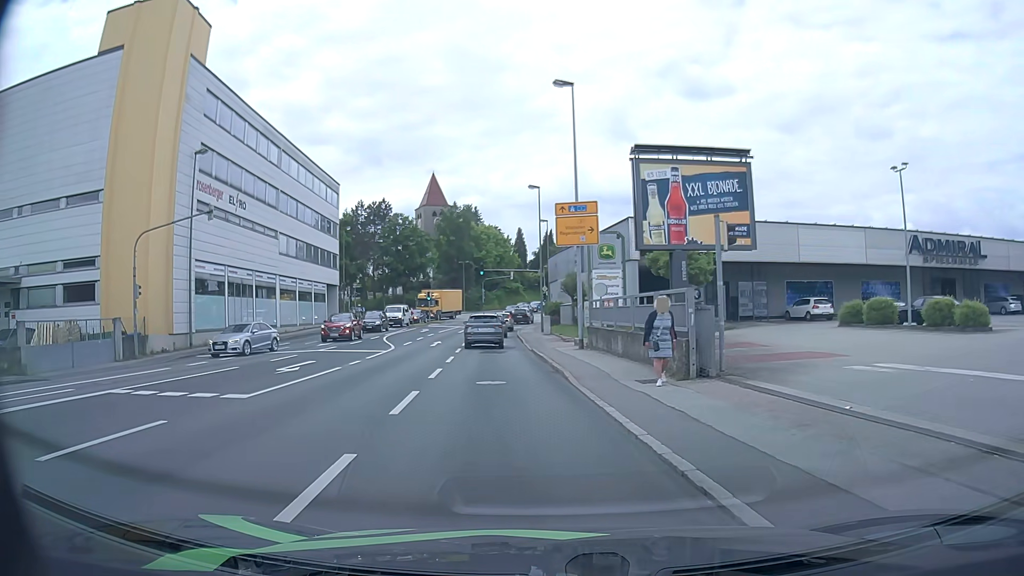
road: tertiary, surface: asphalt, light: Day
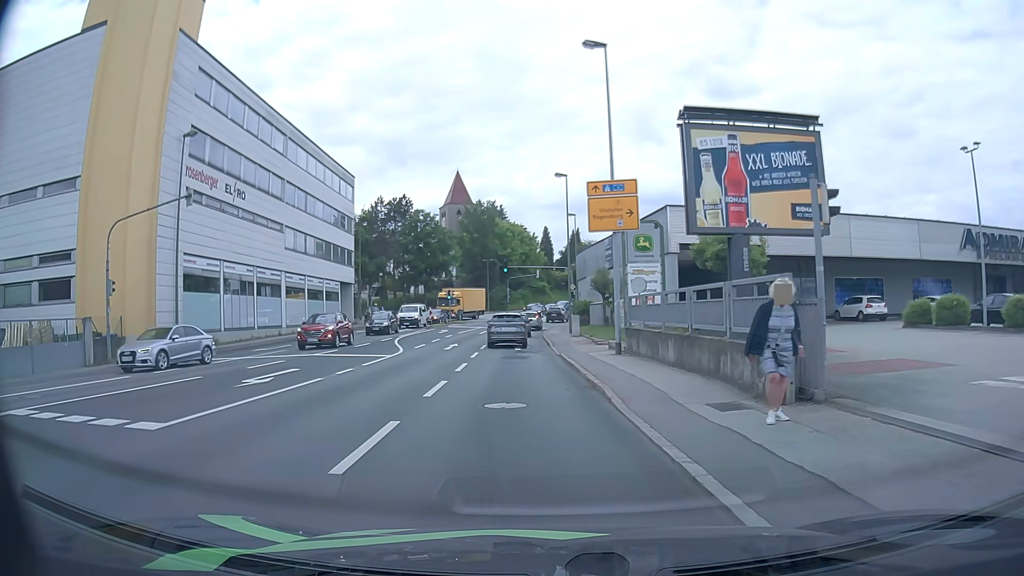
(-0.1, +3.9) m; -2°
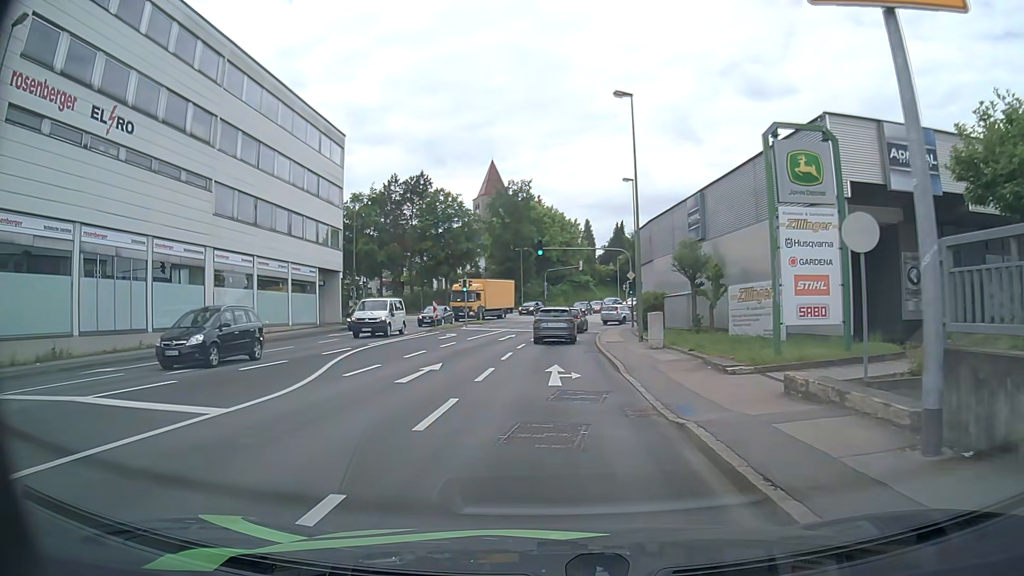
(-0.6, +15.9) m; -4°
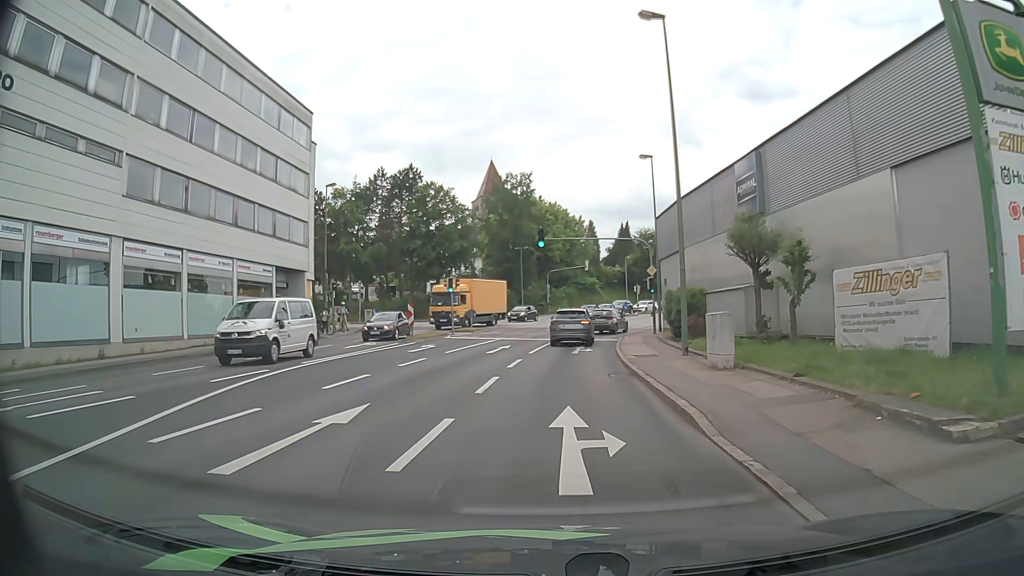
(0.0, +8.0) m; 0°
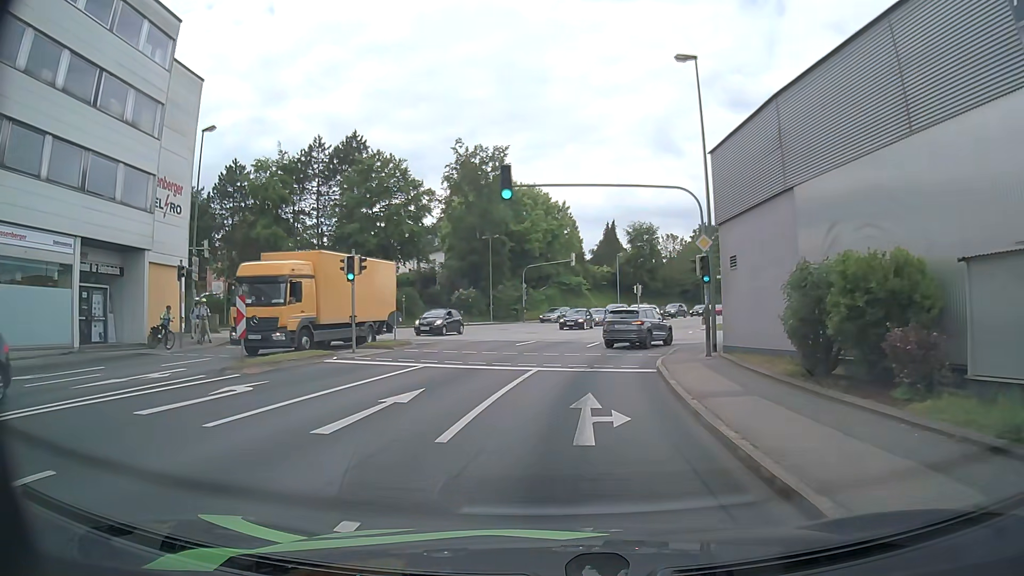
(+0.1, +16.8) m; -1°
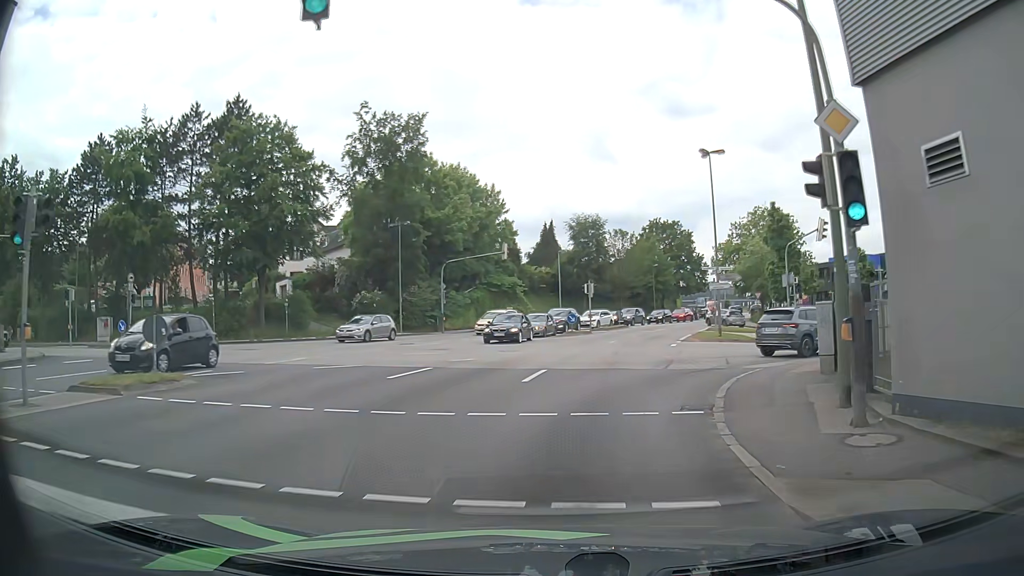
(+0.7, +13.7) m; +7°
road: tertiary_link
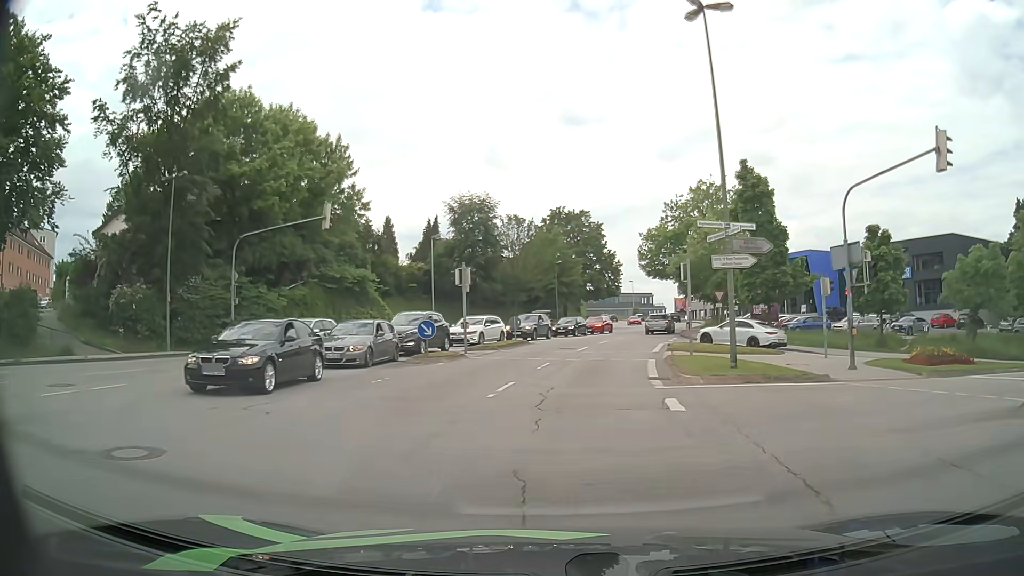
(+1.8, +19.5) m; +10°
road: tertiary
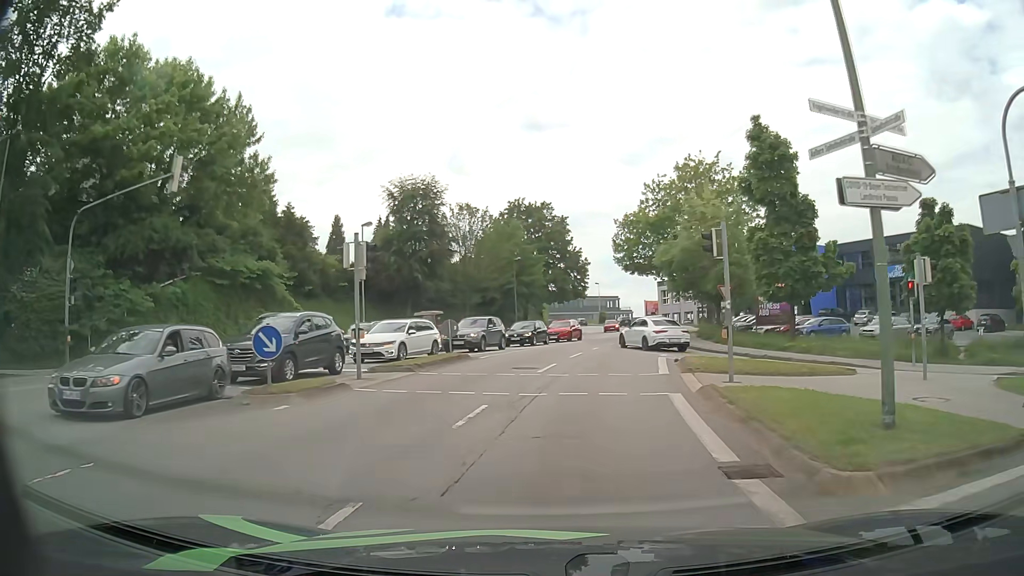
(+0.4, +9.9) m; +3°
(0, +10) (+1, +20) (+3, +30) (+5, +40) (+8, +49) (+10, +59) (+12, +69) (+13, +79) (+14, +89) (+14, +99) m
